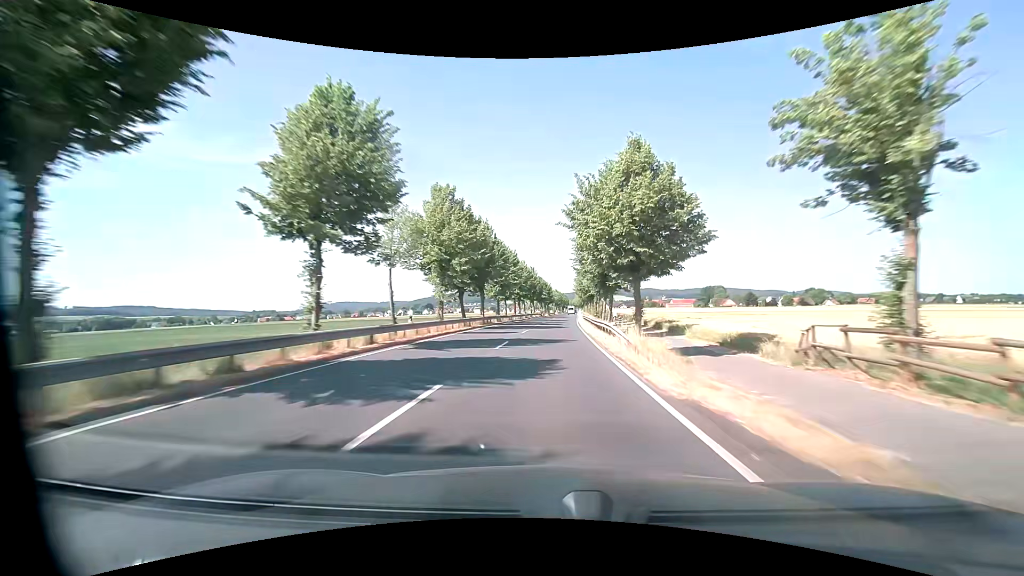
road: primary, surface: asphalt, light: Day
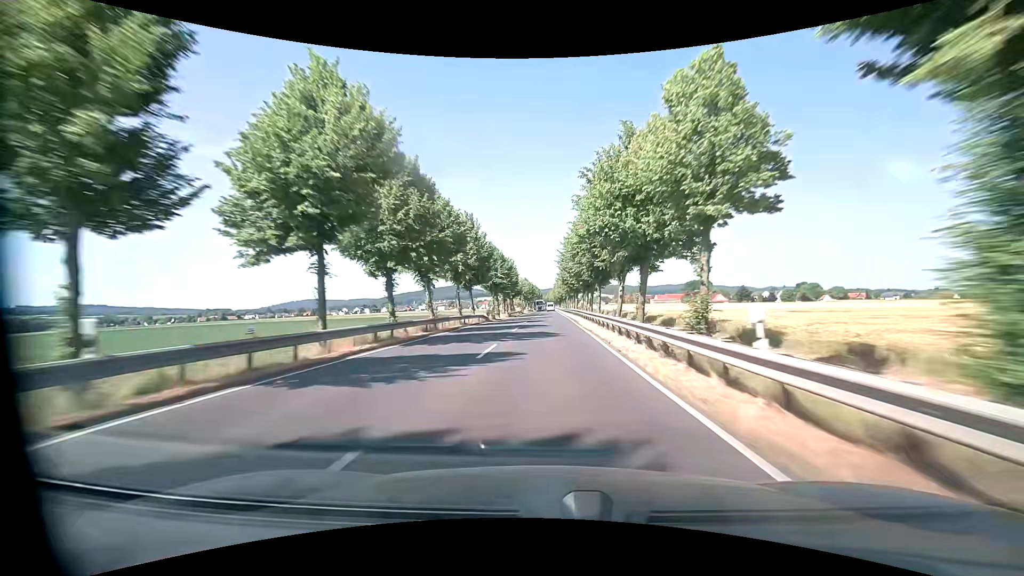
(+2.0, +63.8) m; +3°
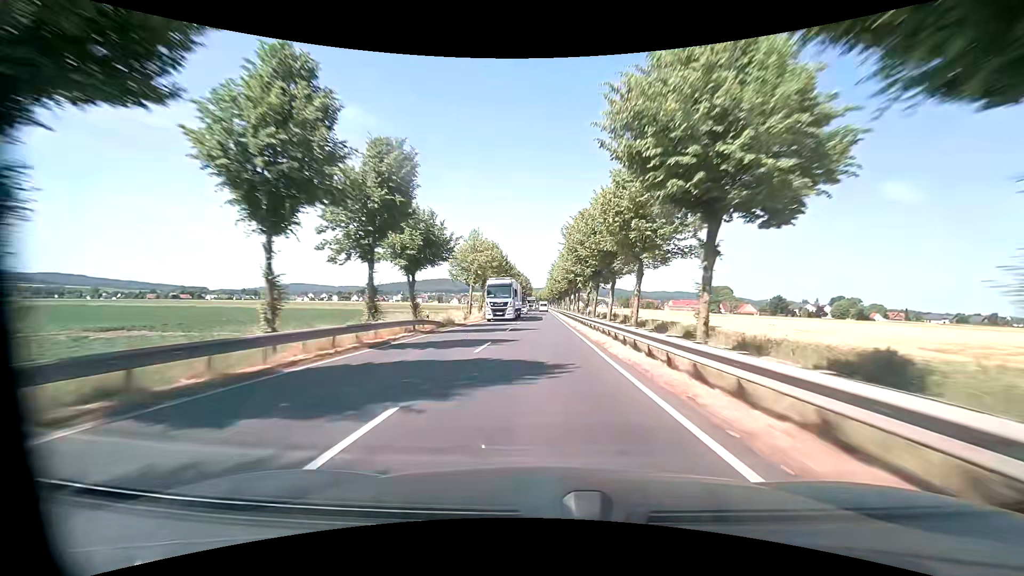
(+0.2, +81.5) m; 0°
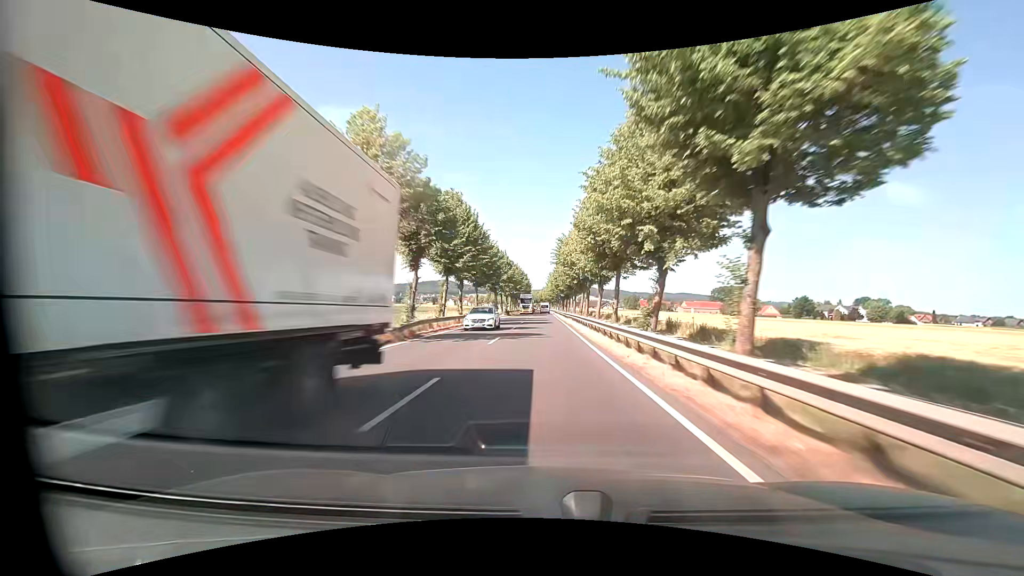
(+0.3, +32.9) m; 0°
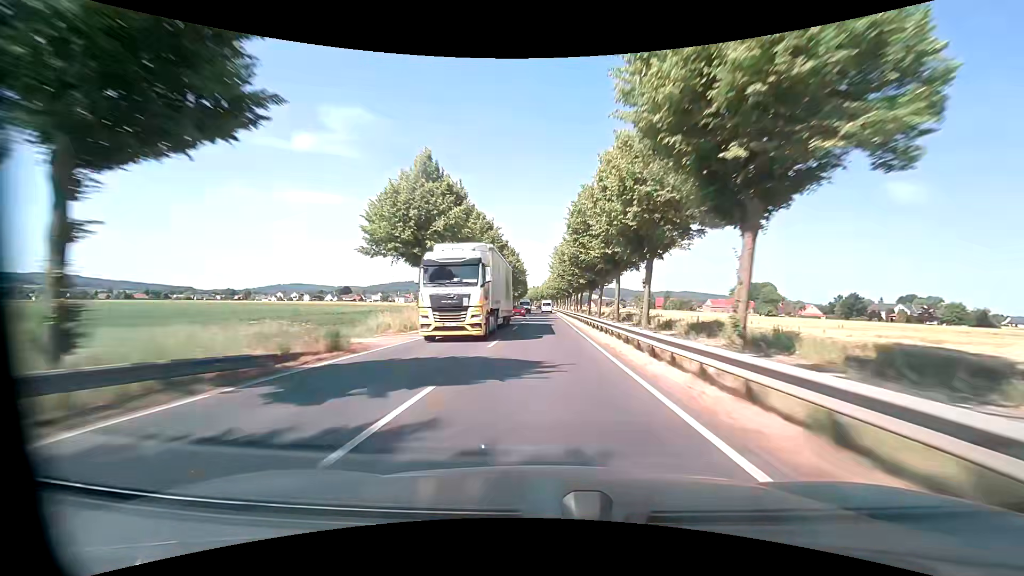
(-0.1, +49.6) m; 0°
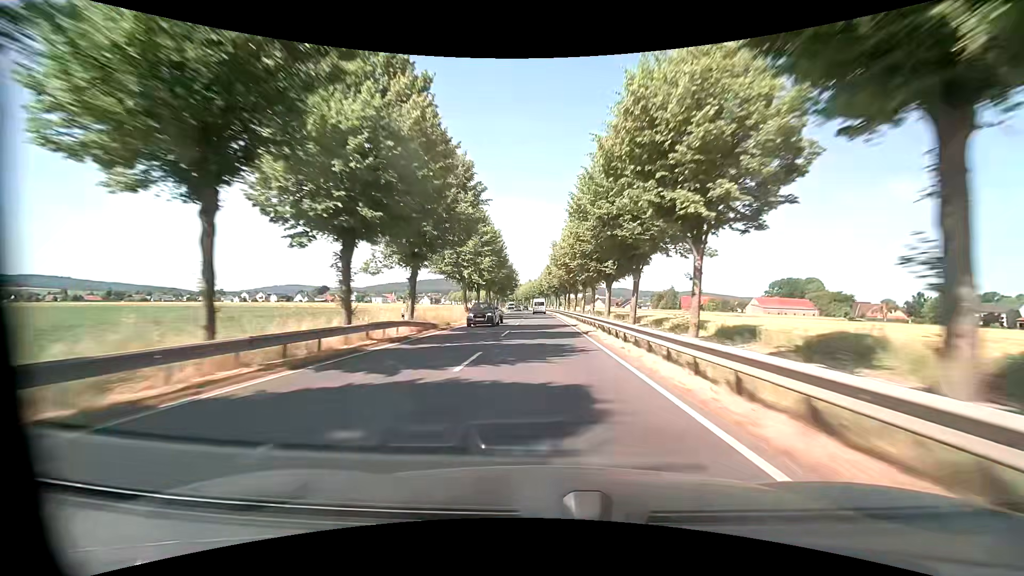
(0.0, +65.9) m; -1°
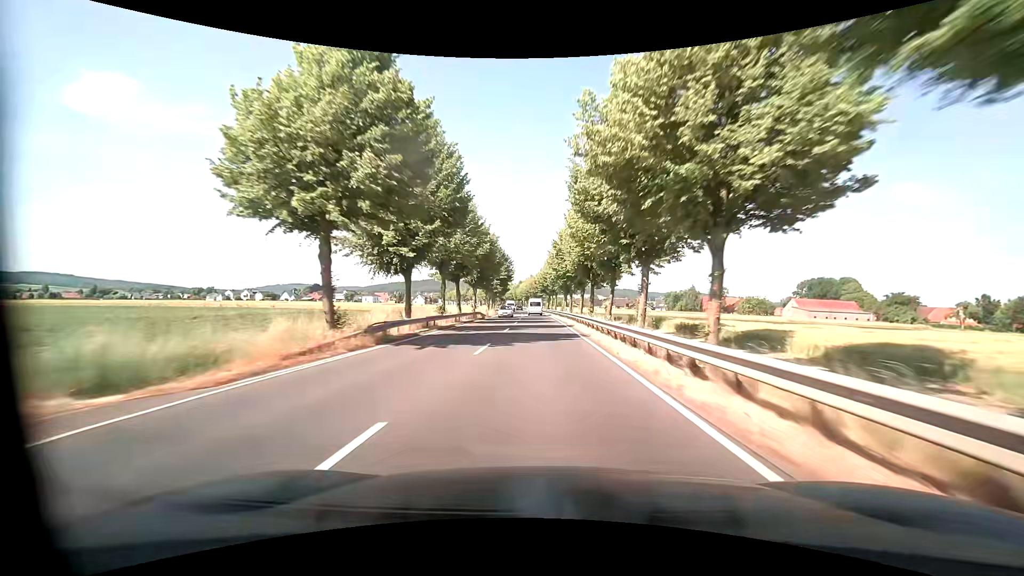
(+0.2, +32.0) m; 0°
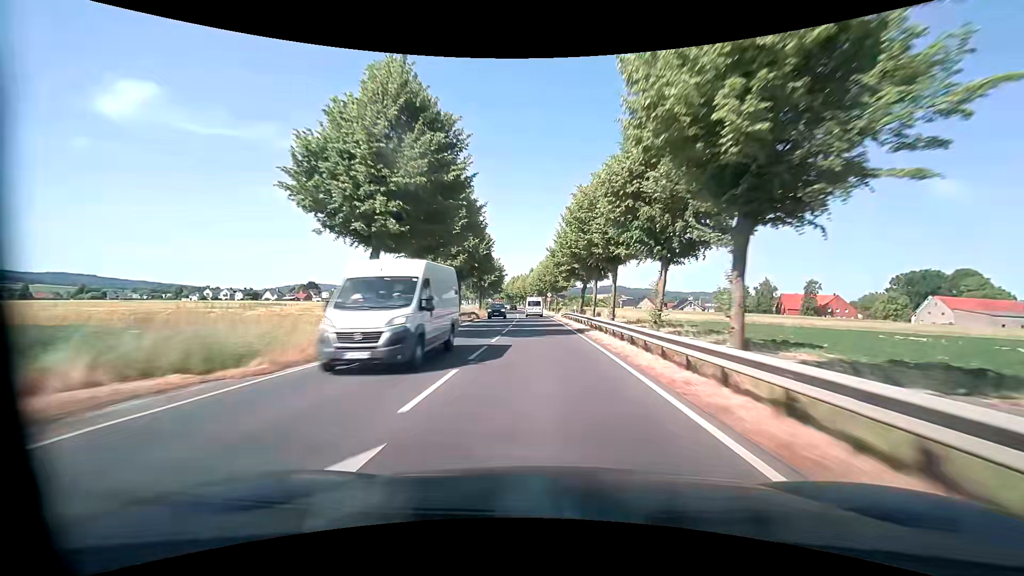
(-0.7, +61.3) m; -2°
(0, +10) (0, +20) (0, +30) (-1, +40) (-1, +50) (-1, +60) (-2, +70) (-3, +80) (-3, +90) (-4, +100) m
